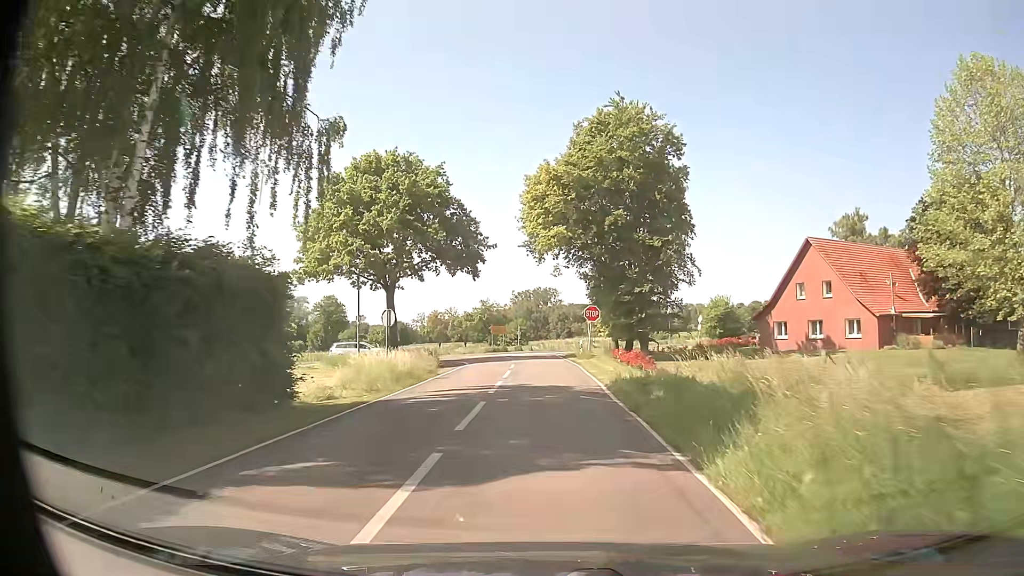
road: tertiary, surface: asphalt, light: Day
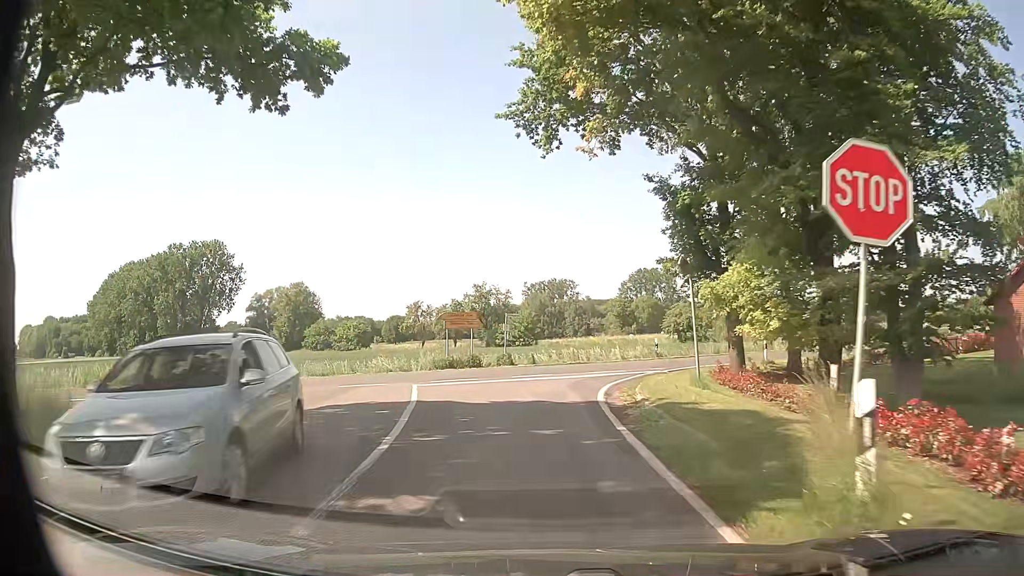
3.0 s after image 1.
(-0.6, +32.9) m; -2°
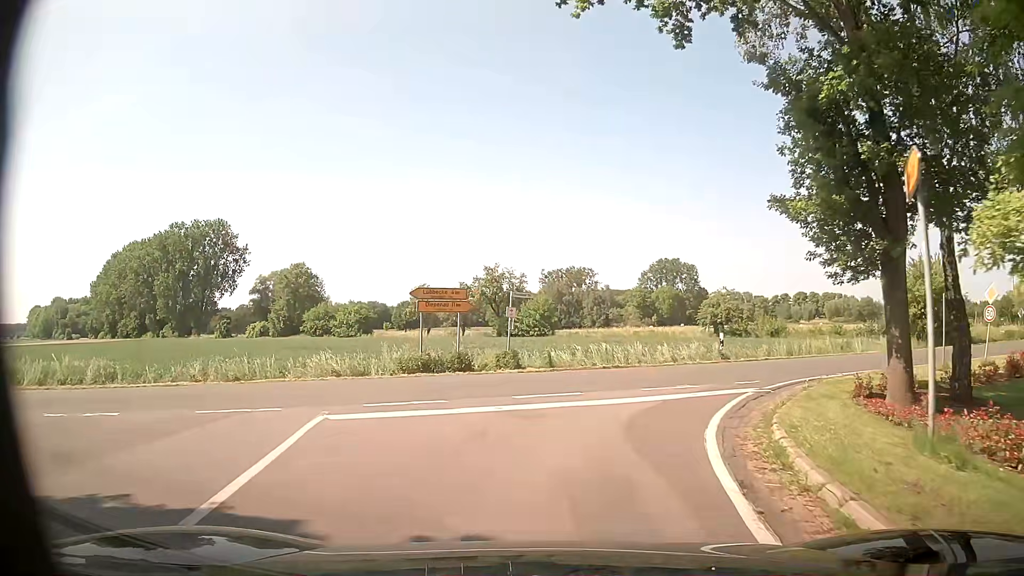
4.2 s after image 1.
(-0.2, +9.5) m; -2°
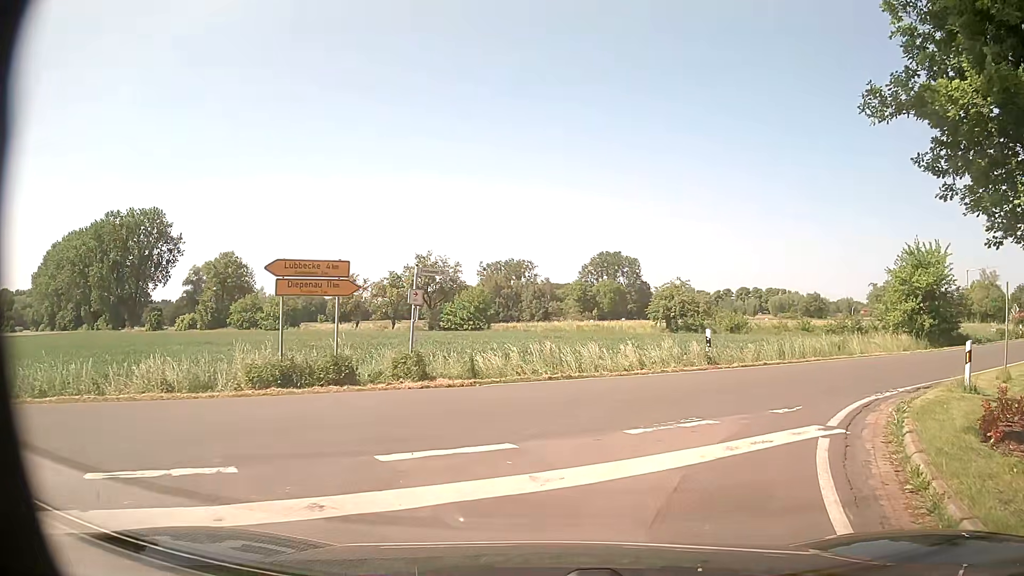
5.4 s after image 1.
(+0.3, +6.1) m; +3°
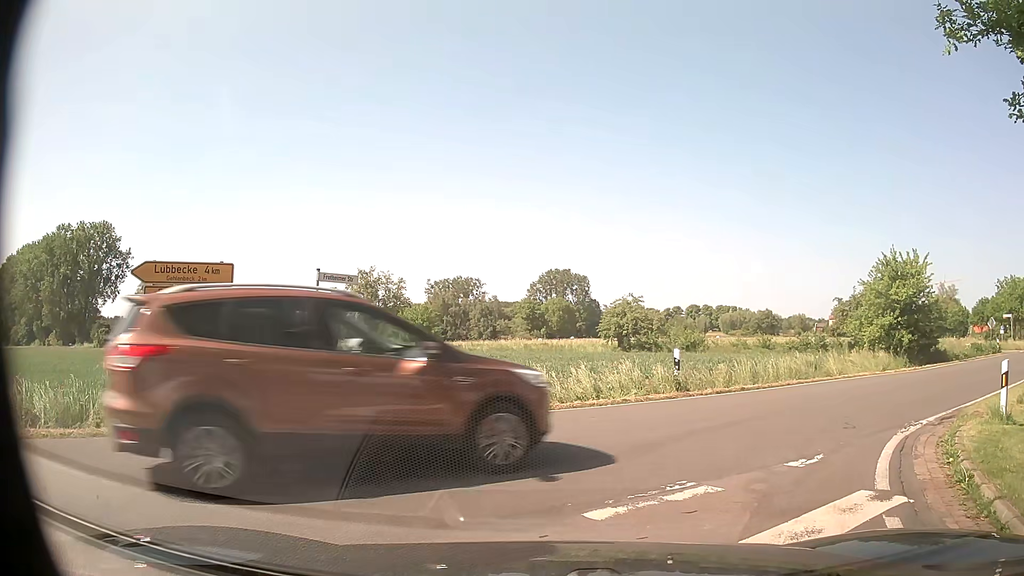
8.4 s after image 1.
(+0.3, +2.7) m; +7°
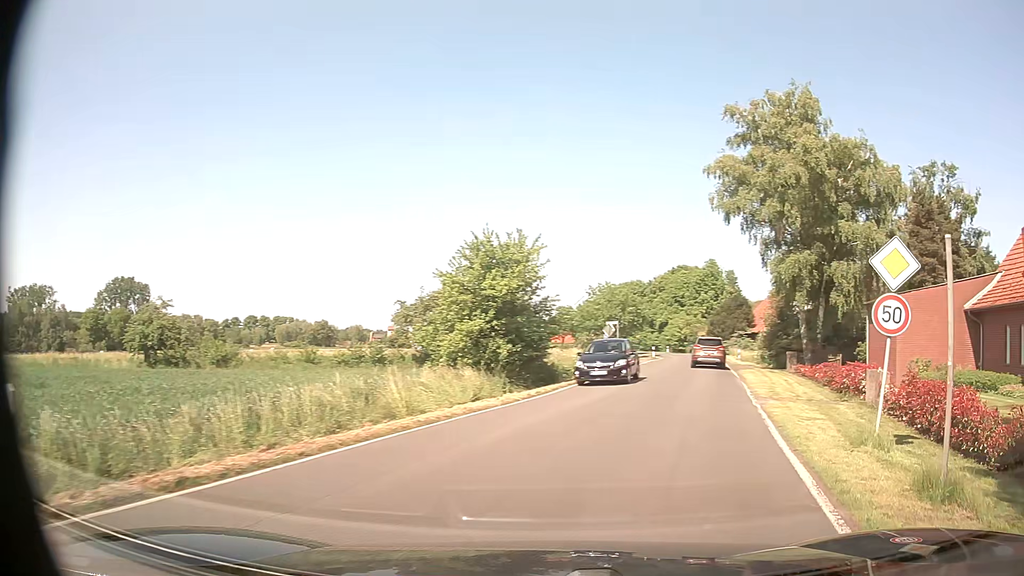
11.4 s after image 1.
(+3.2, +10.5) m; +39°
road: secondary
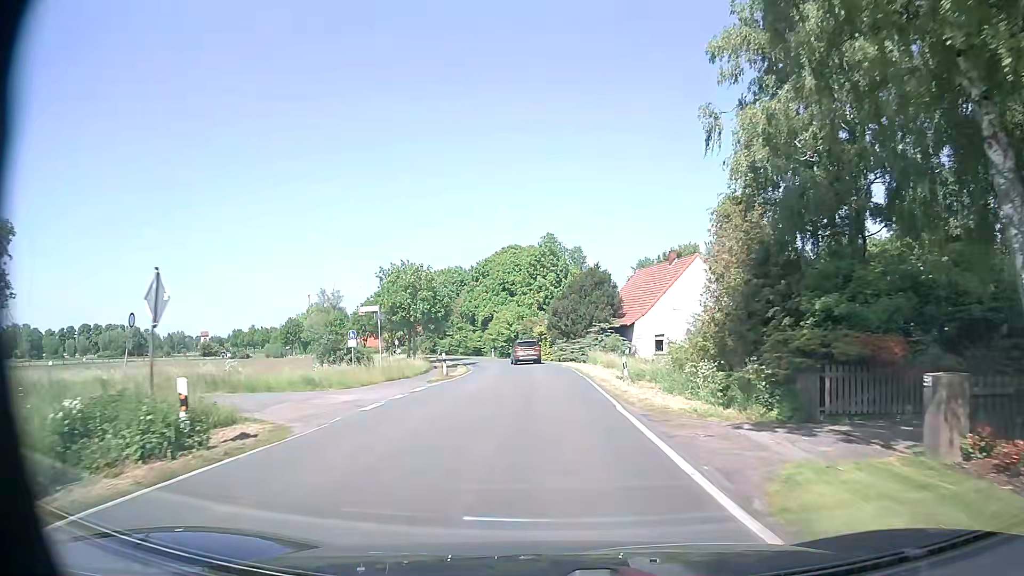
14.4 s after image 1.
(+6.2, +31.0) m; +13°
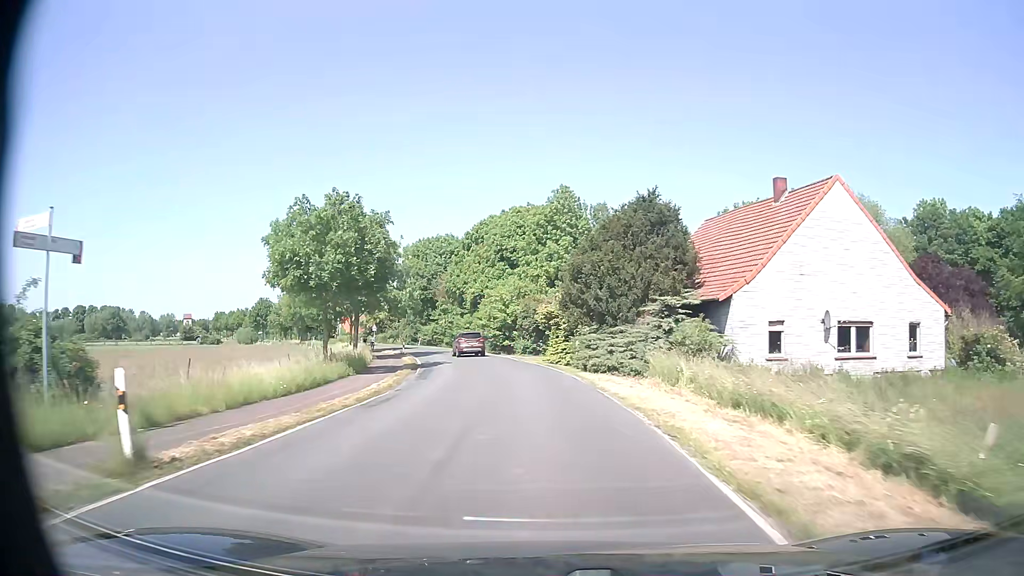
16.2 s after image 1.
(-0.2, +24.8) m; -1°
(0, +10) (-1, +20) (-2, +30) (-3, +40) (-5, +50) (-8, +59) (-11, +69) (-15, +78) (-19, +87) (-24, +96) m
